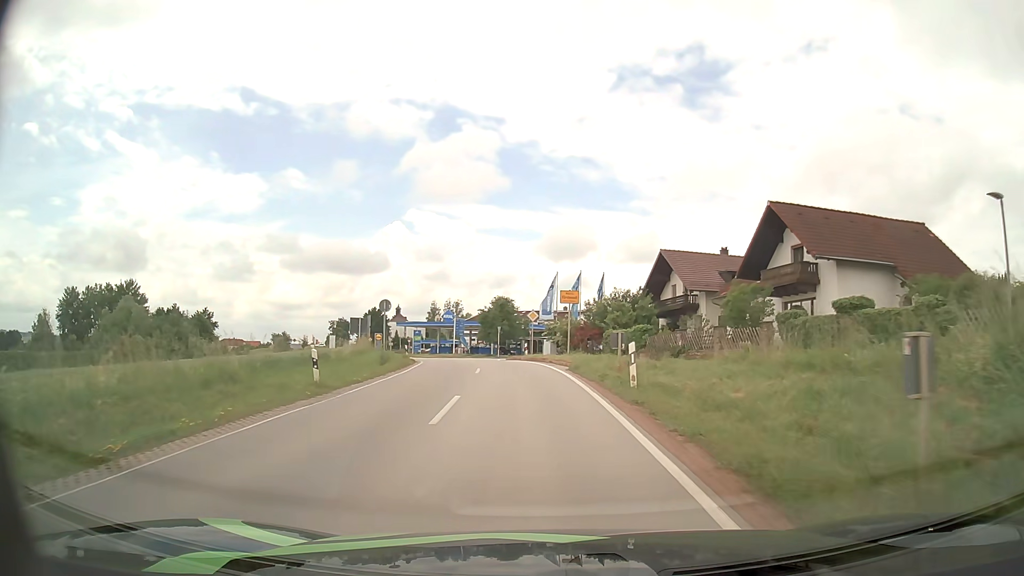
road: secondary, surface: asphalt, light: Day
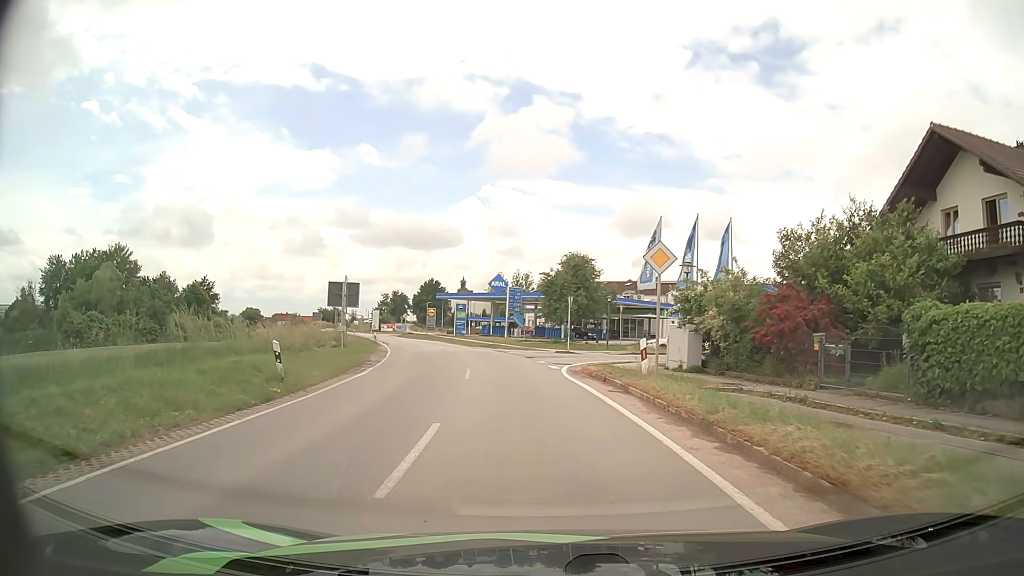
(-1.6, +28.6) m; -6°
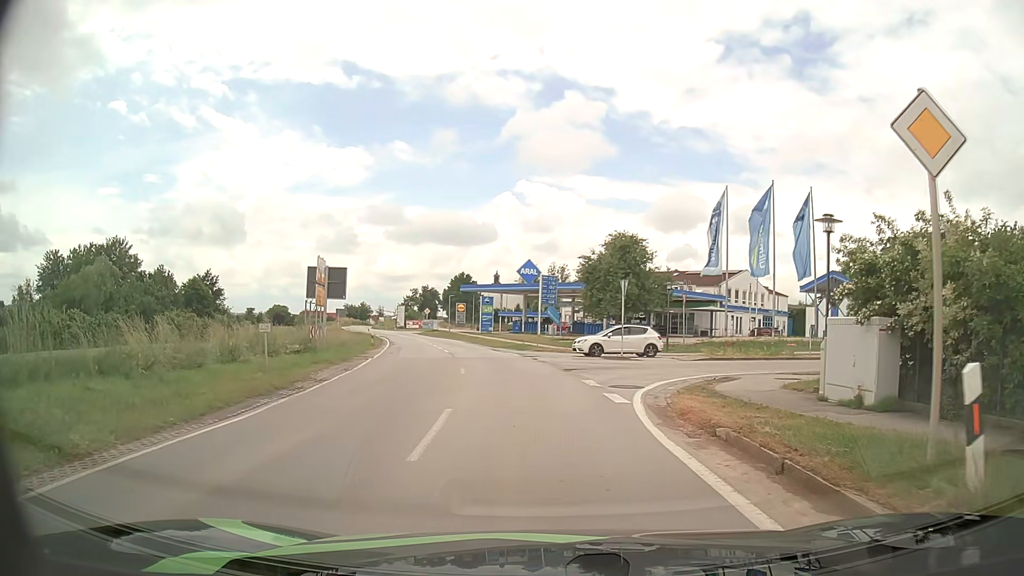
(-0.3, +10.4) m; -3°
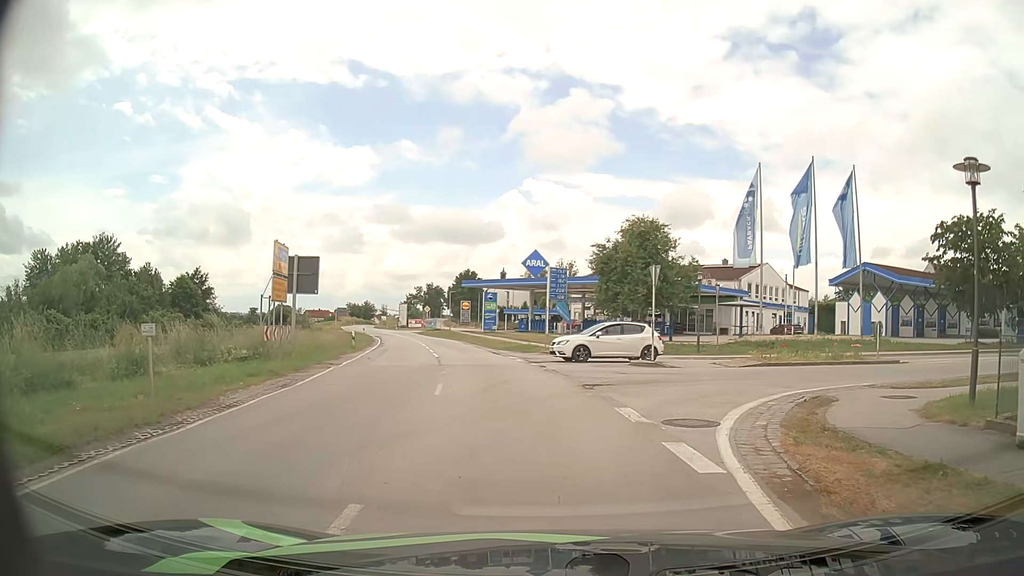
(0.0, +5.7) m; 0°
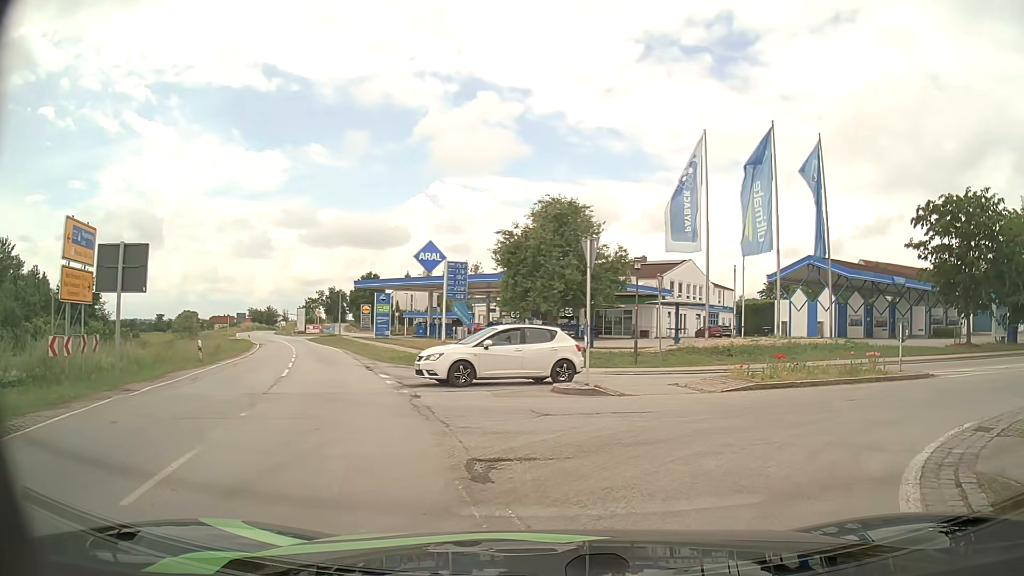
(+0.3, +7.6) m; +7°
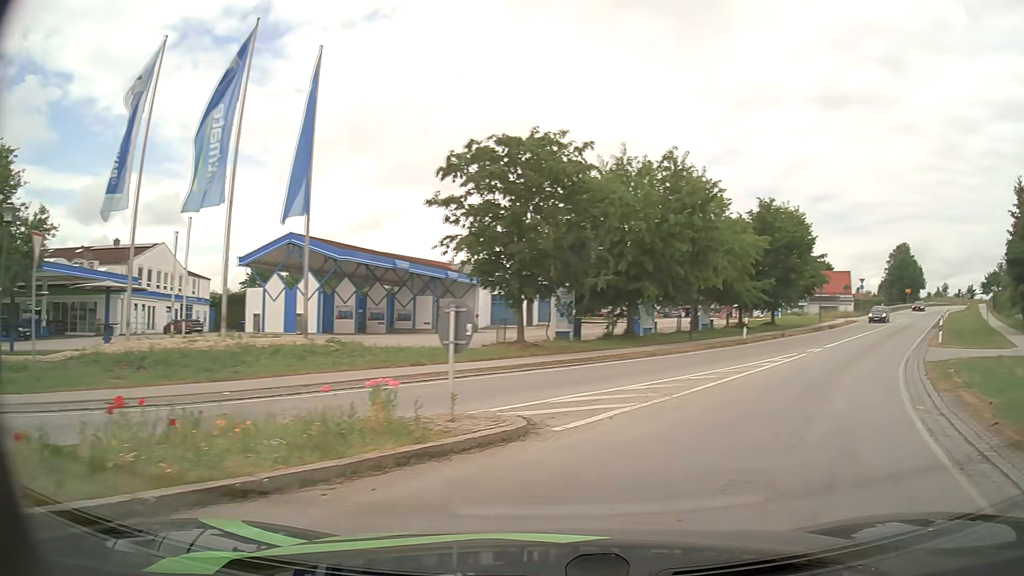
(+3.5, +10.0) m; +43°
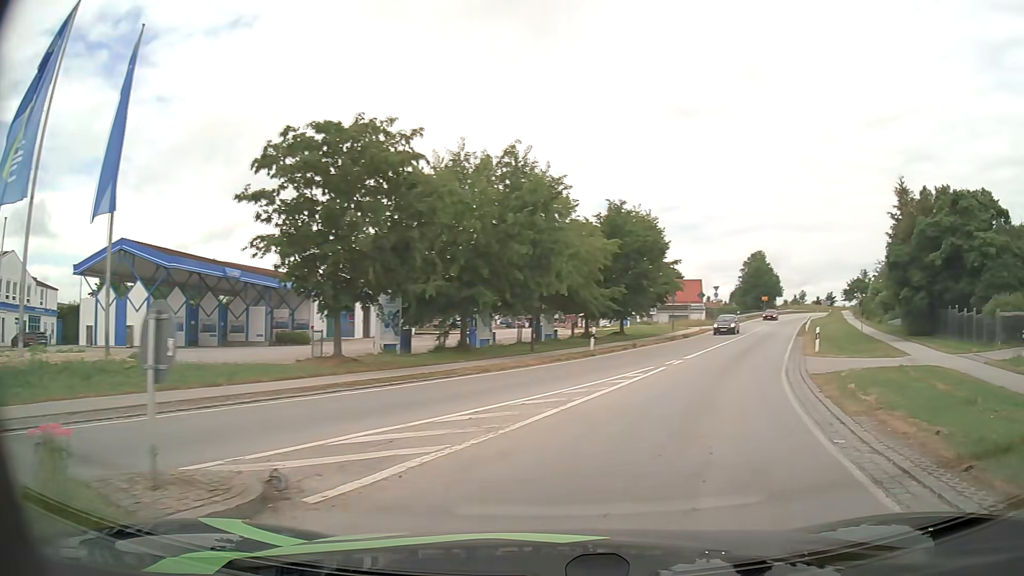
(+0.4, +2.8) m; +15°
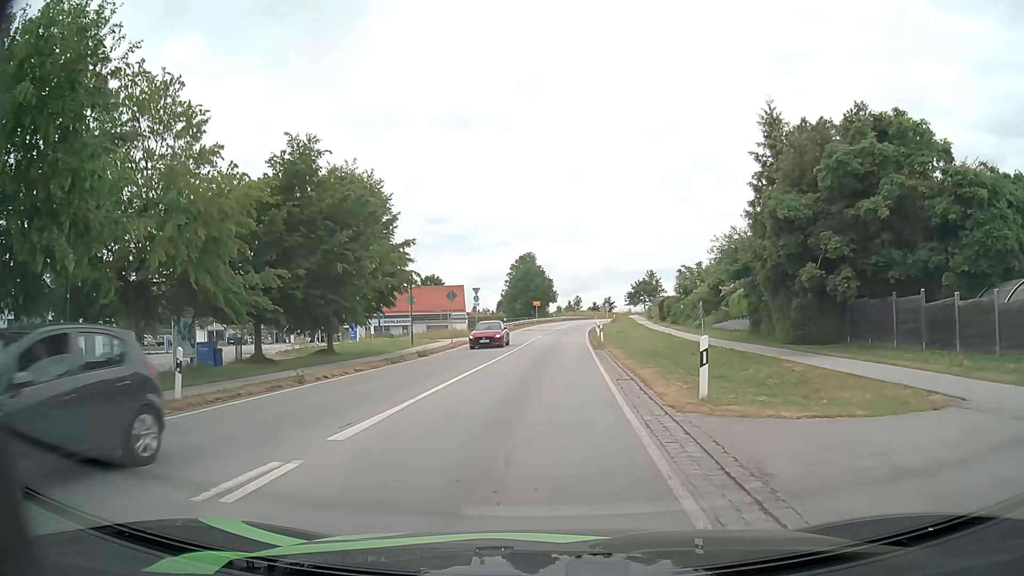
(+4.0, +16.1) m; +19°
(0, +10) (0, +20) (0, +30) (+1, +40) (+1, +50) (+2, +60) (+2, +70) (+3, +80) (+5, +90) (+6, +100) m
